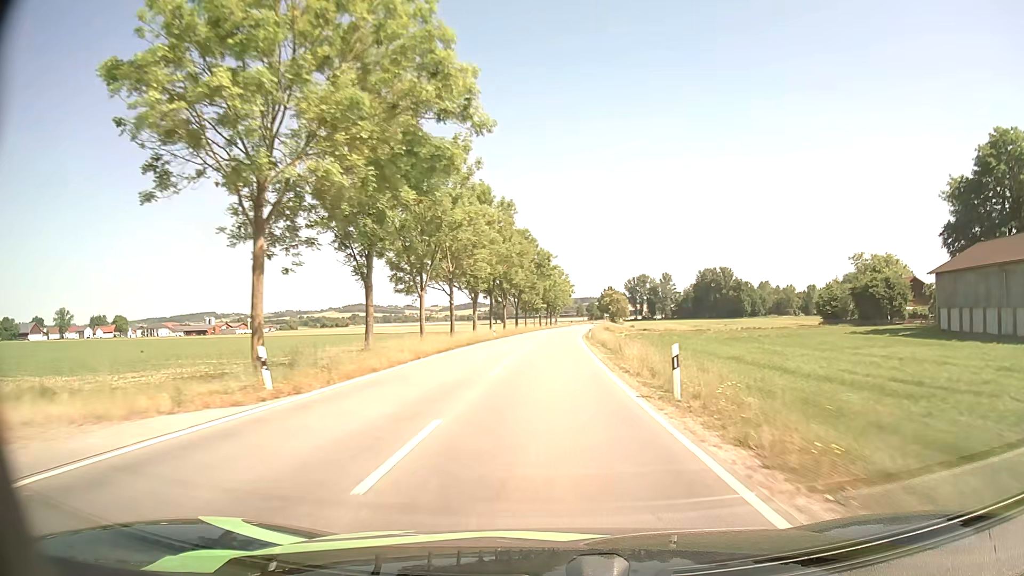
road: tertiary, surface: asphalt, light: Day
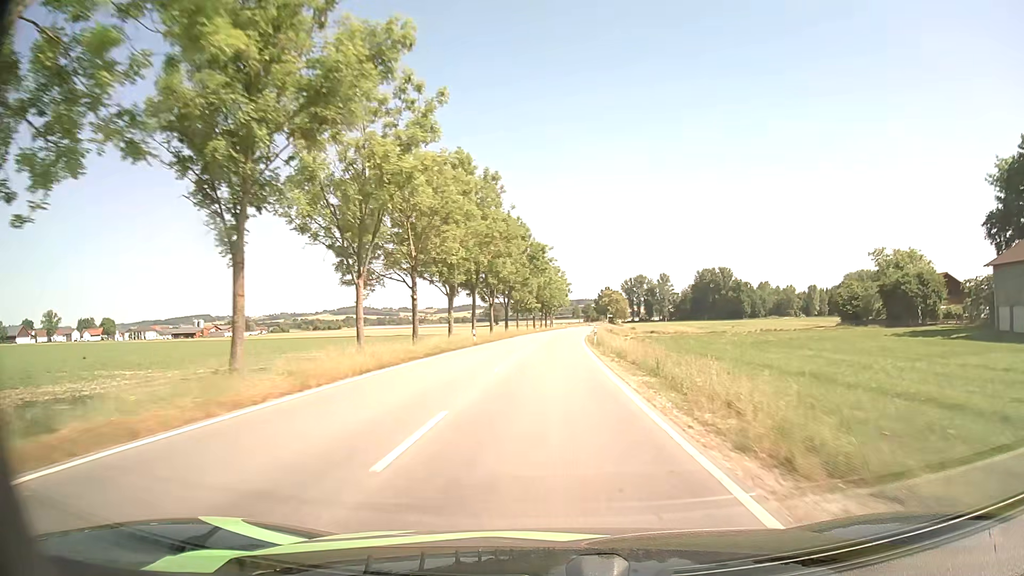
(0.0, +11.6) m; 0°
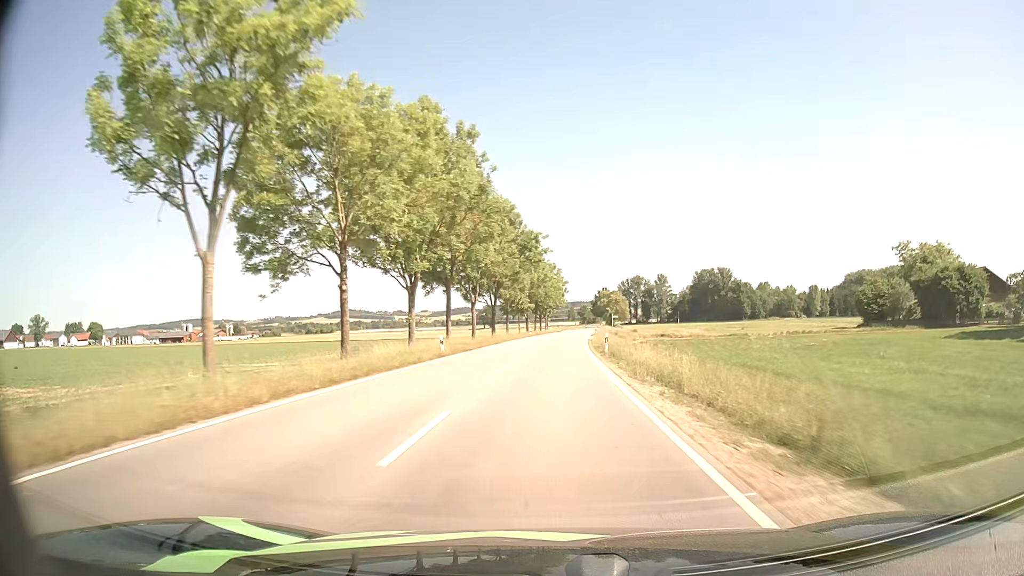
(+0.1, +11.7) m; 0°
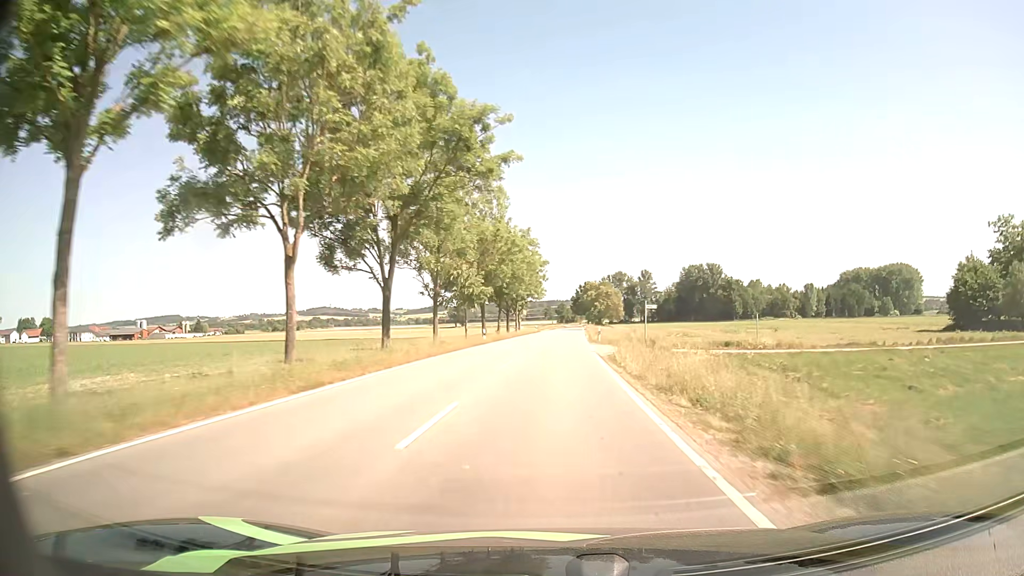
(+0.6, +35.8) m; +2°
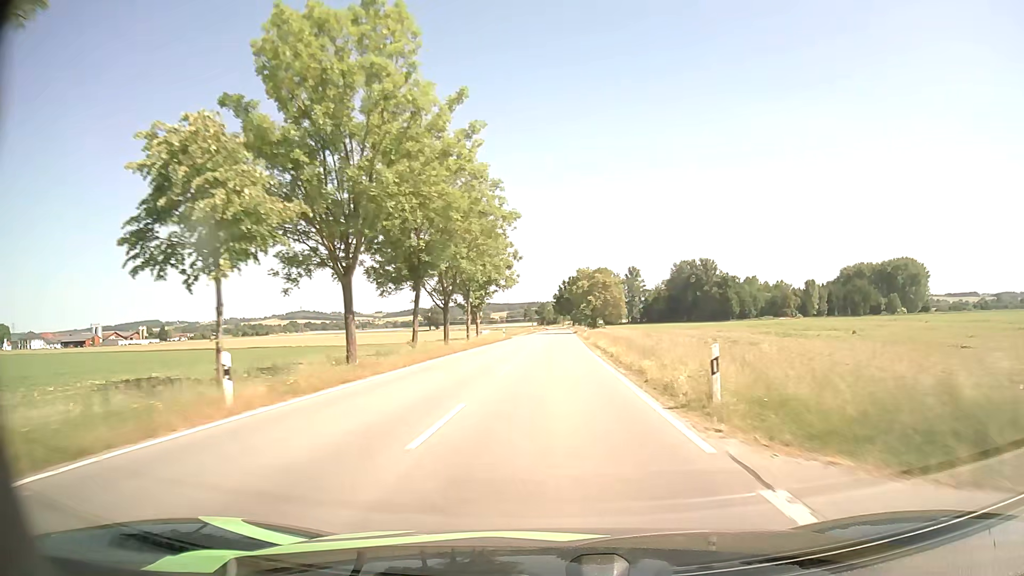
(+0.7, +36.4) m; +1°
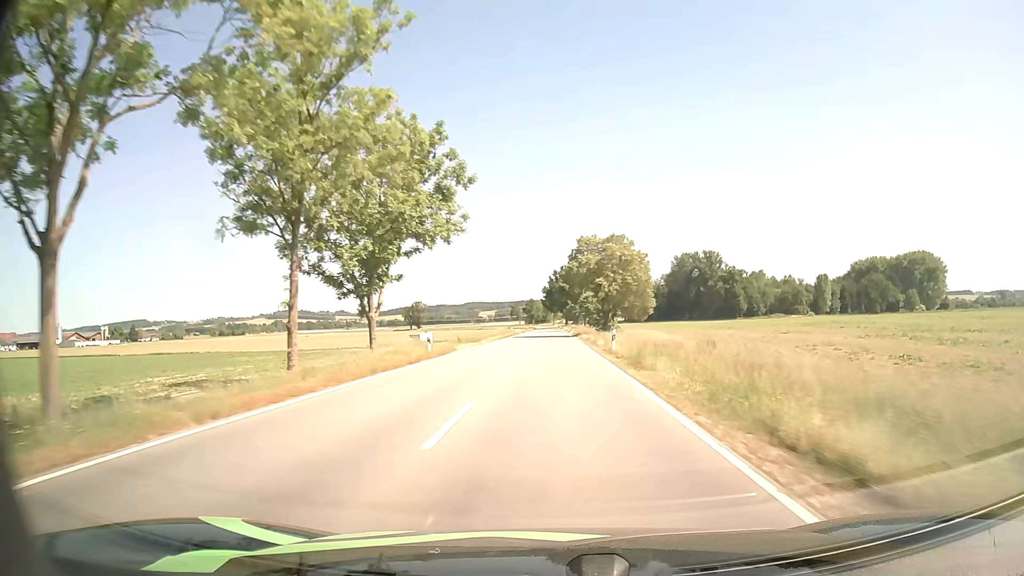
(+0.6, +36.6) m; +2°
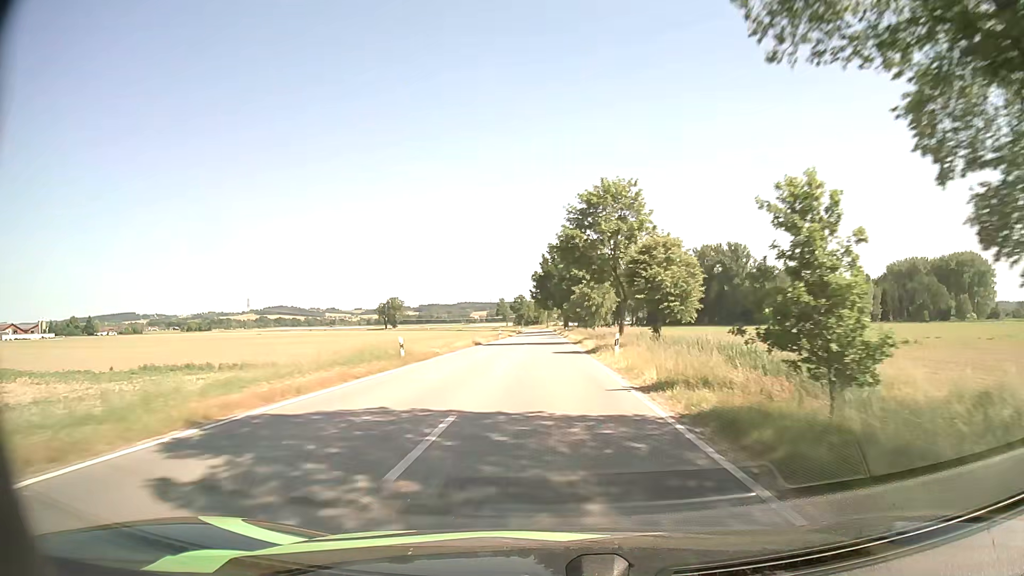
(+0.1, +62.4) m; 0°
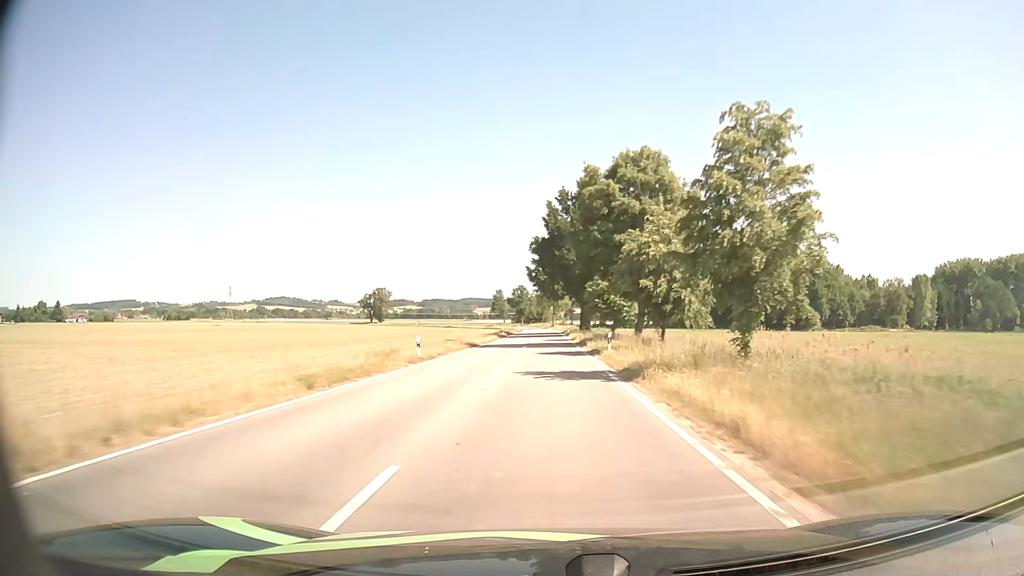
(-0.2, +52.3) m; -1°
(0, +10) (0, +20) (0, +30) (0, +40) (0, +50) (0, +60) (0, +70) (0, +80) (0, +90) (0, +100) m
